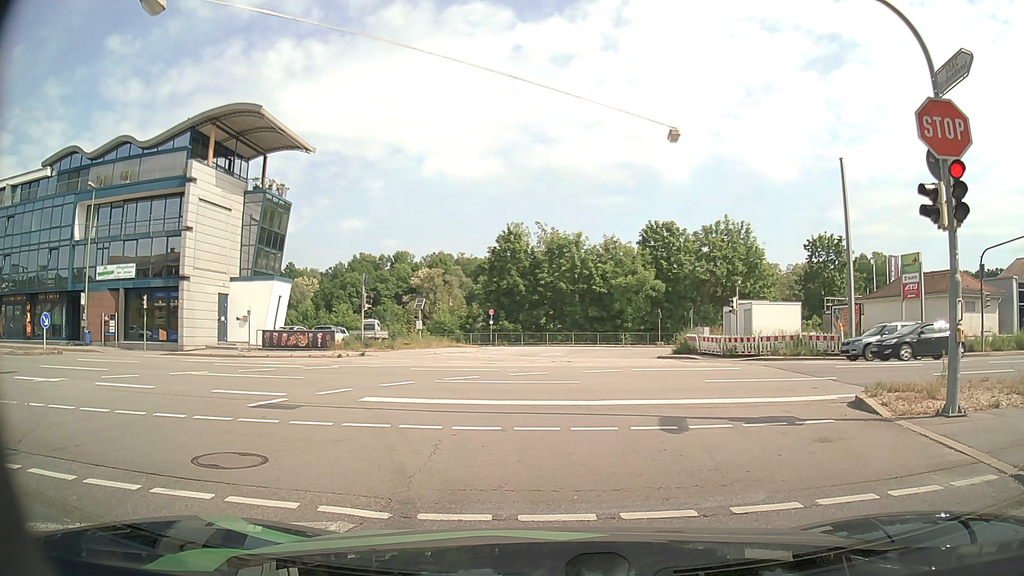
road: tertiary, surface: asphalt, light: Day
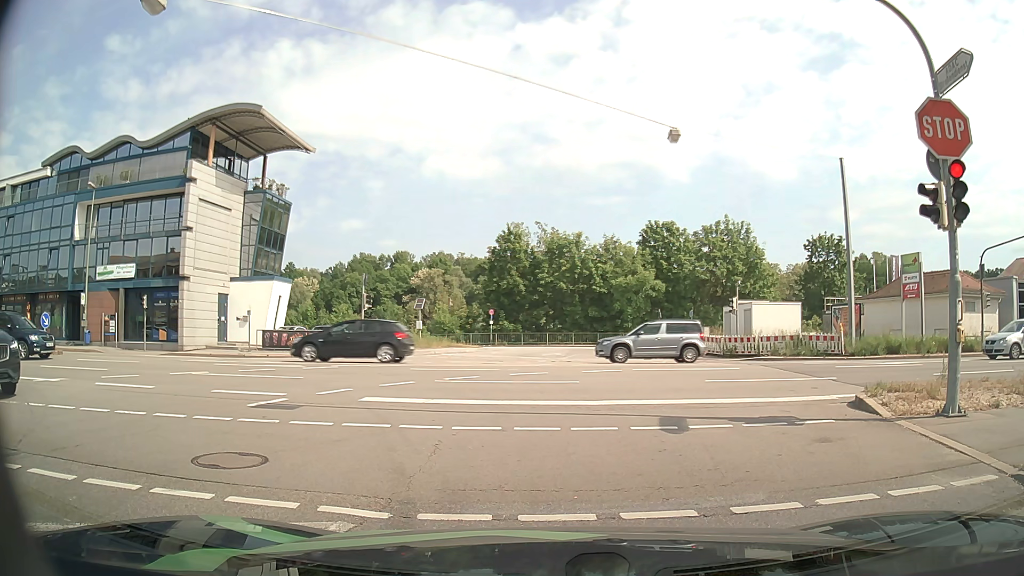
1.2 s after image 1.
(0.0, 0.0) m; 0°
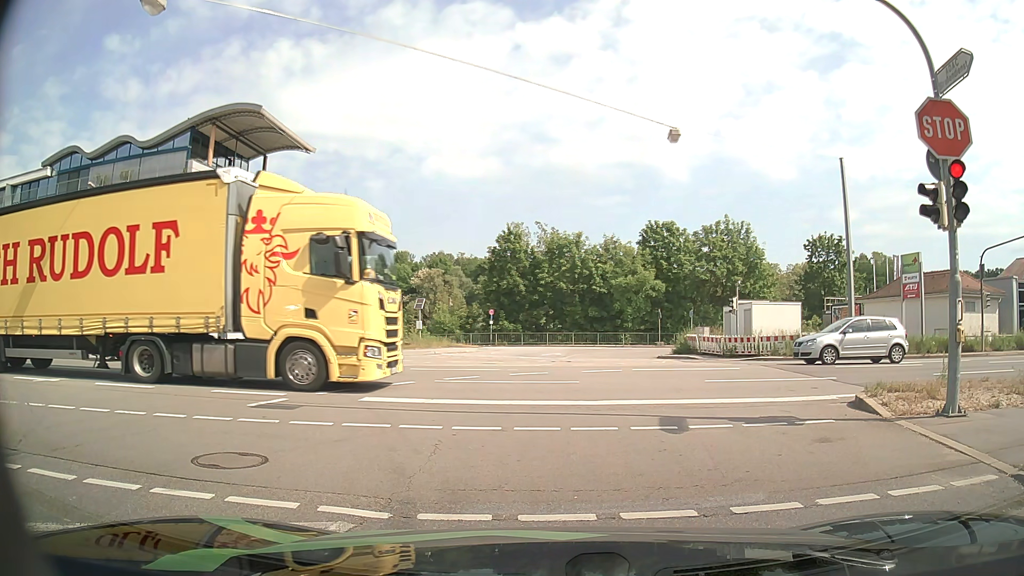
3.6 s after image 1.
(0.0, 0.0) m; 0°
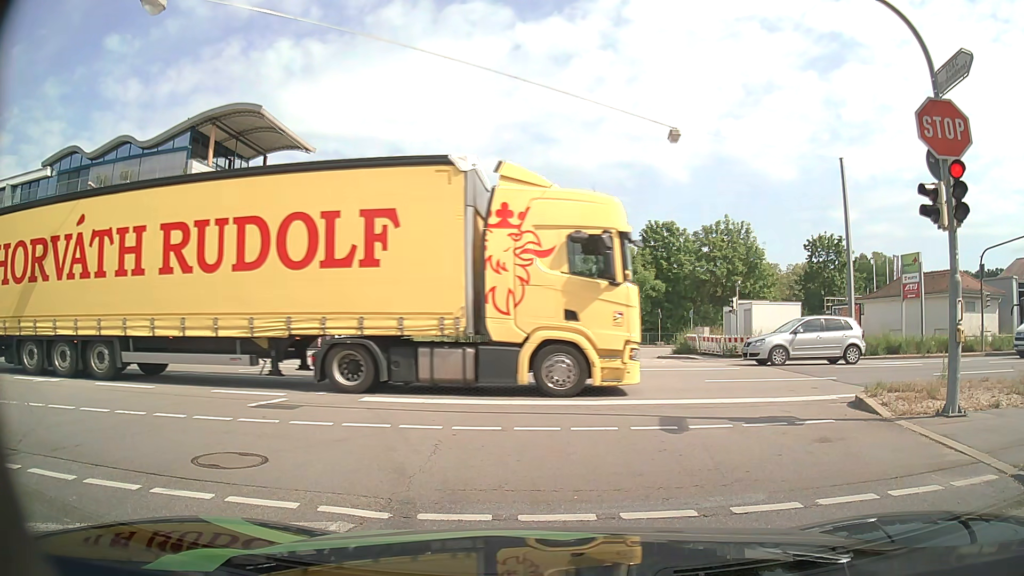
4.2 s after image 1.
(0.0, 0.0) m; 0°
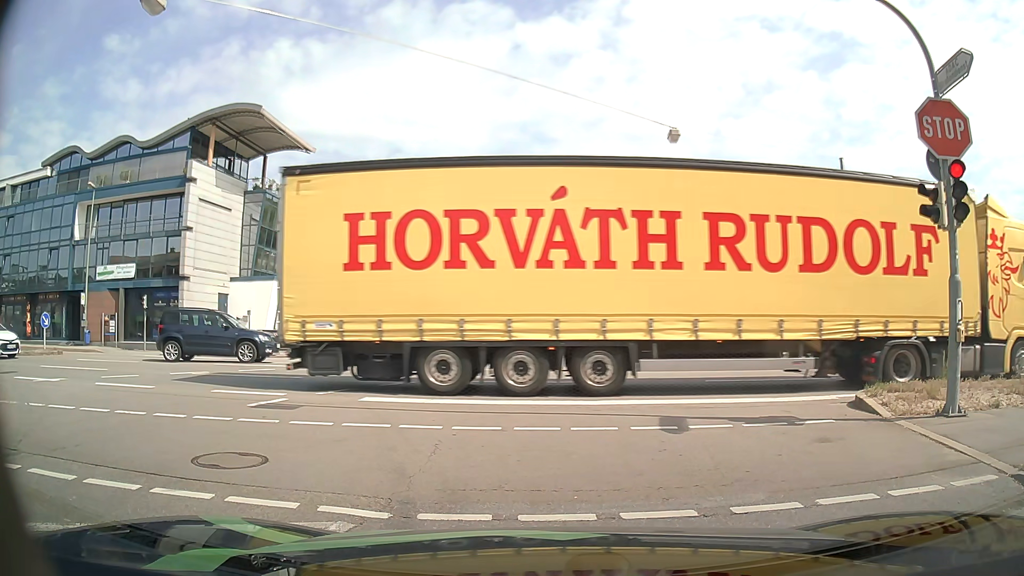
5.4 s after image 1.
(0.0, 0.0) m; 0°
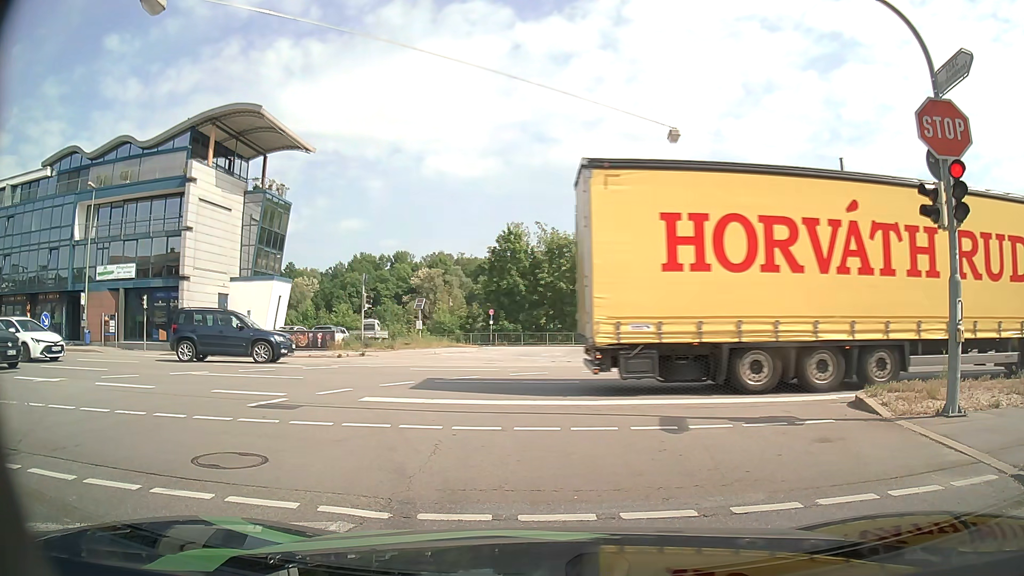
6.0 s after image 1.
(0.0, 0.0) m; 0°
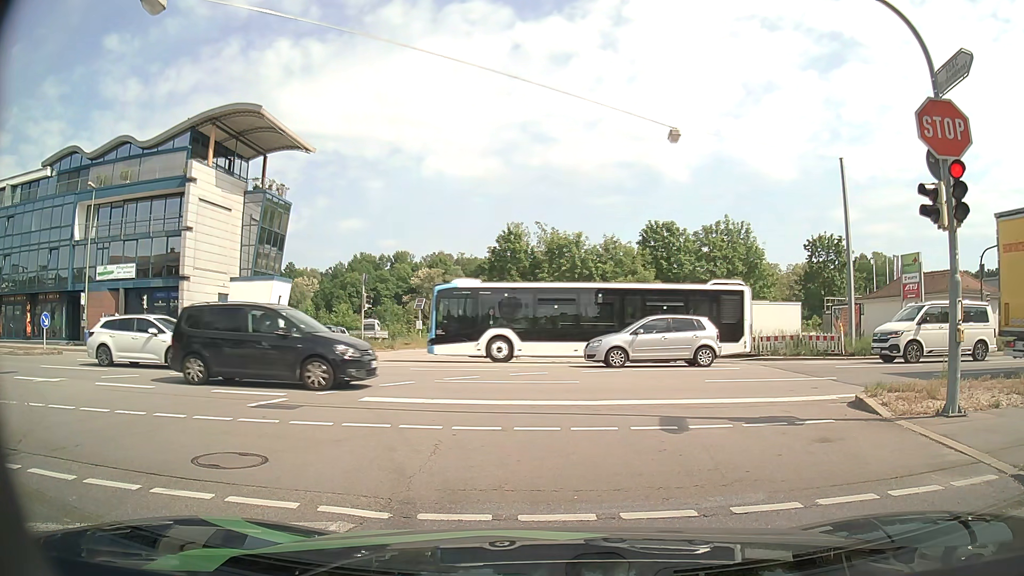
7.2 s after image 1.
(0.0, 0.0) m; 0°
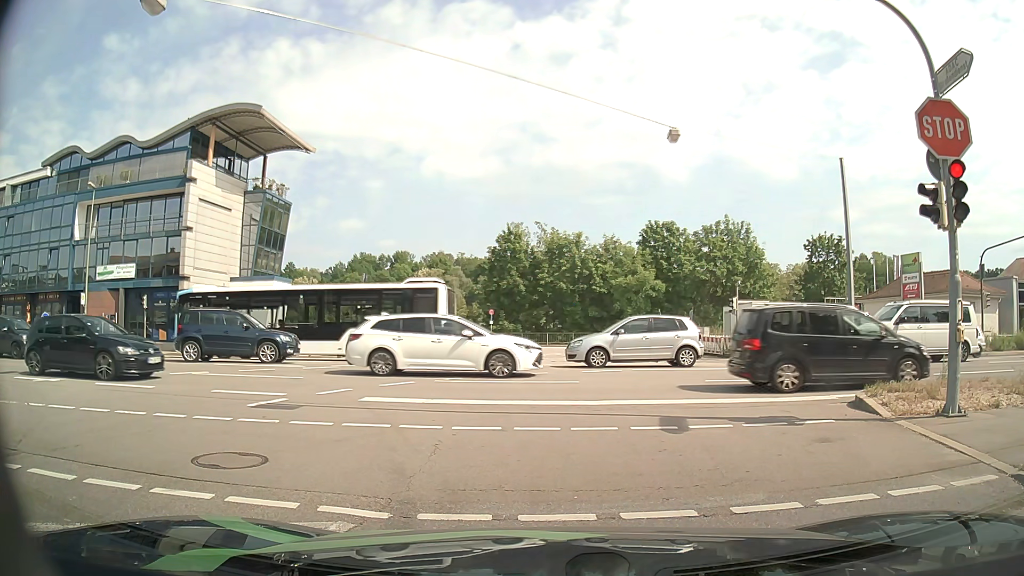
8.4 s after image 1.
(0.0, 0.0) m; 0°
(-1, +10) (-5, +19) (-12, +26) (-22, +28) (-32, +28) (-42, +27) (-52, +27) (-62, +27) (-72, +27) (-82, +27) m
